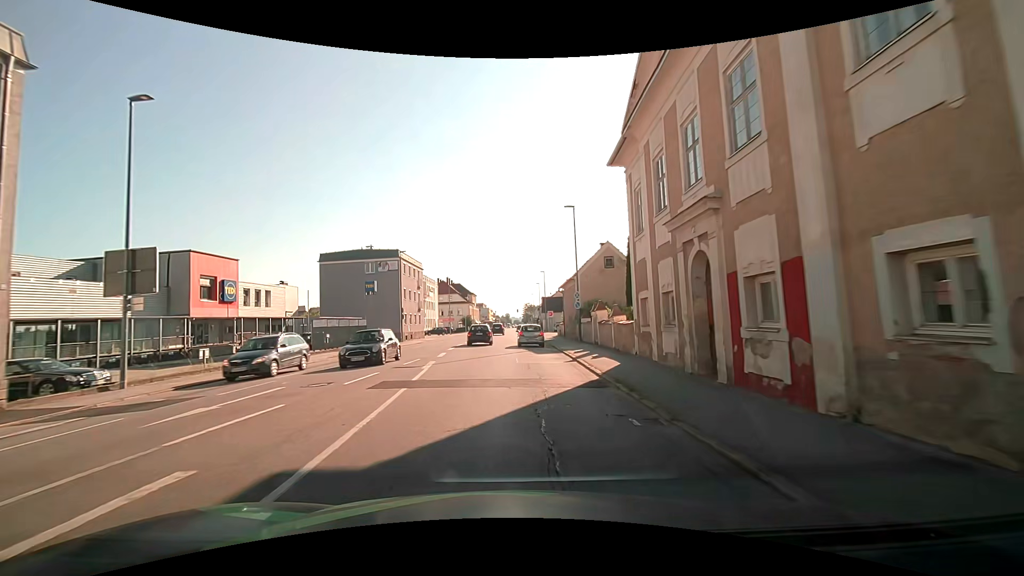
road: tertiary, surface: asphalt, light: Day
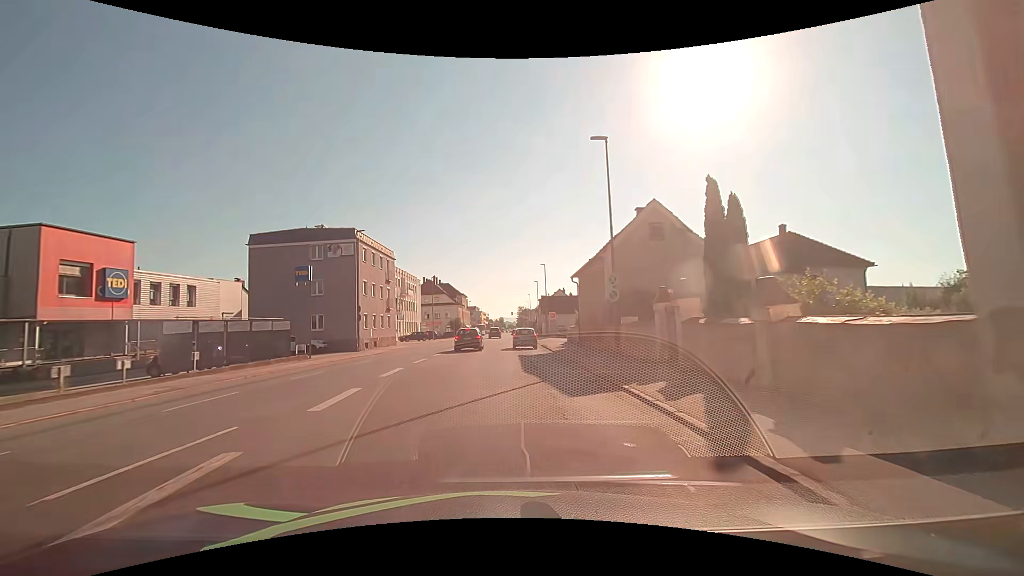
(+0.1, +14.3) m; +1°
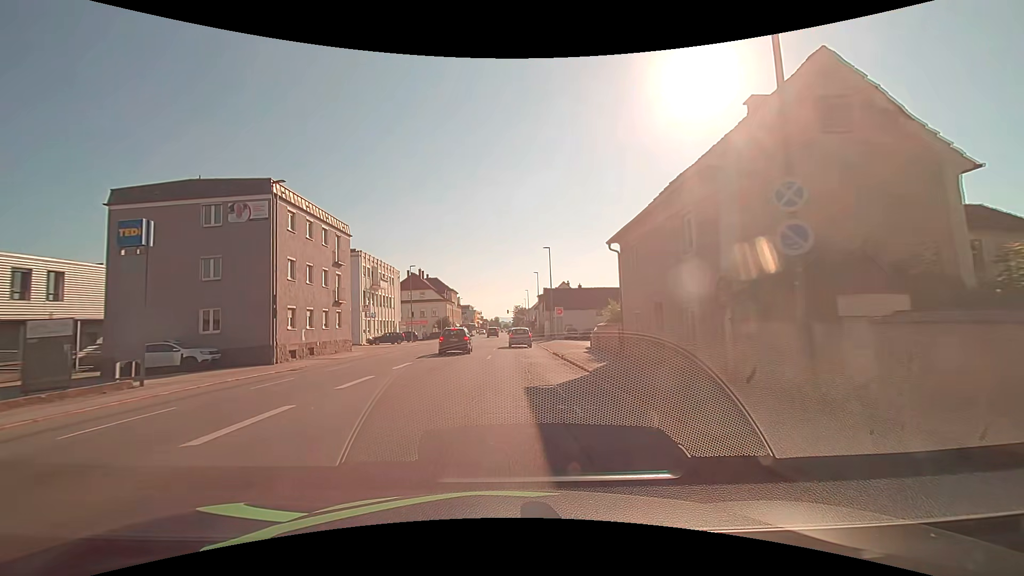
(0.0, +14.5) m; 0°
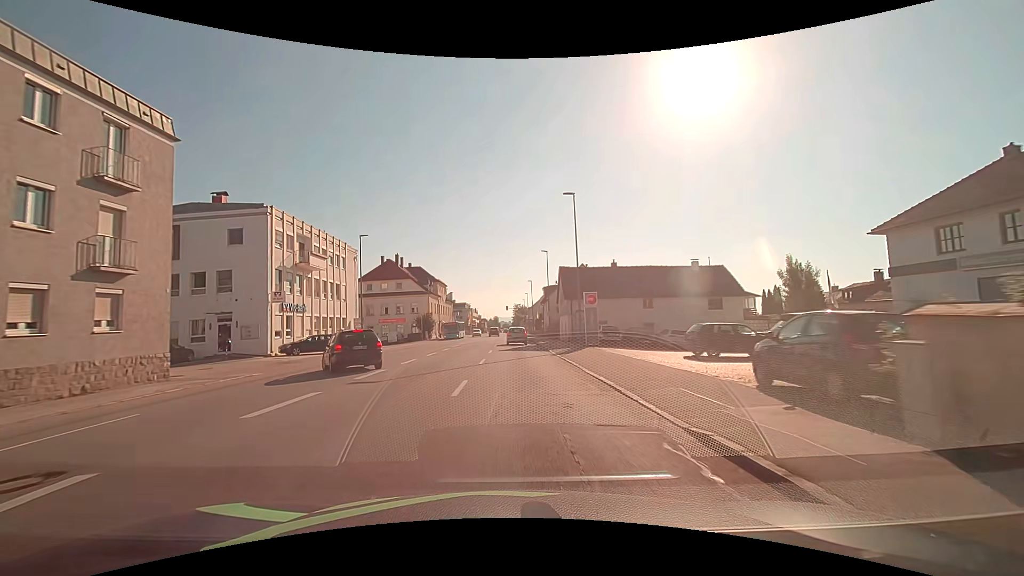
(+0.2, +22.2) m; 0°
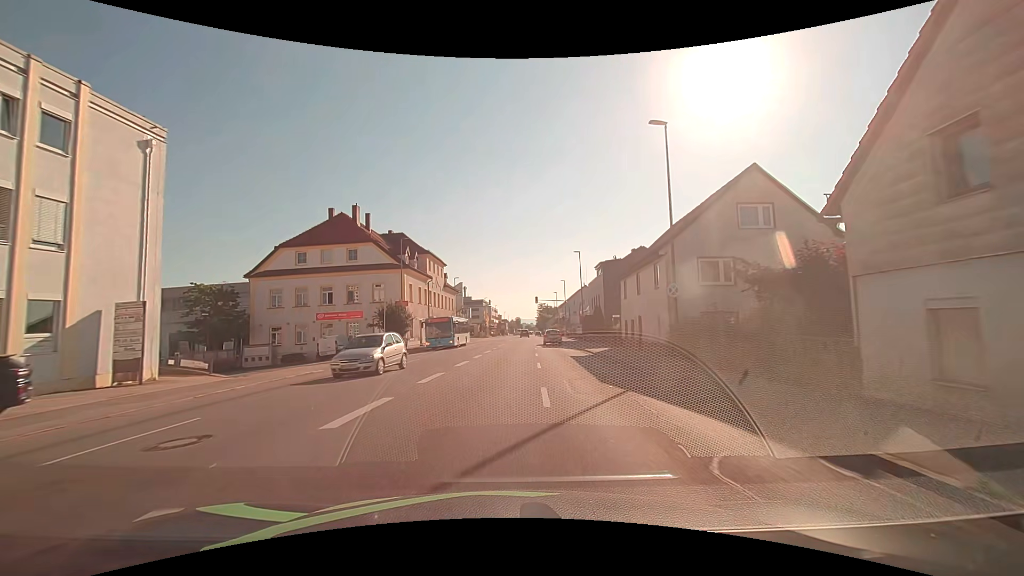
(-1.4, +37.5) m; -3°
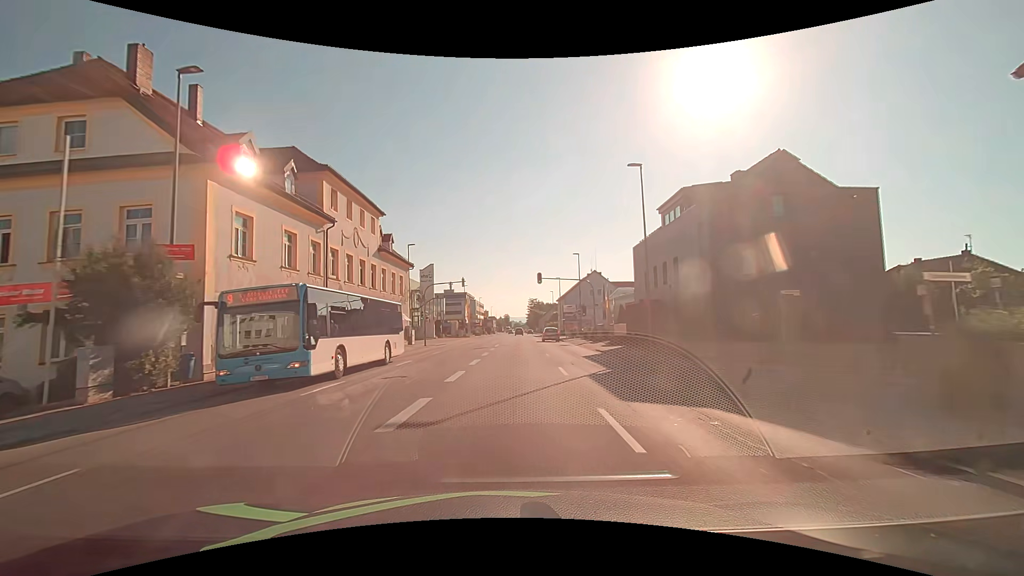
(+0.4, +30.4) m; +1°
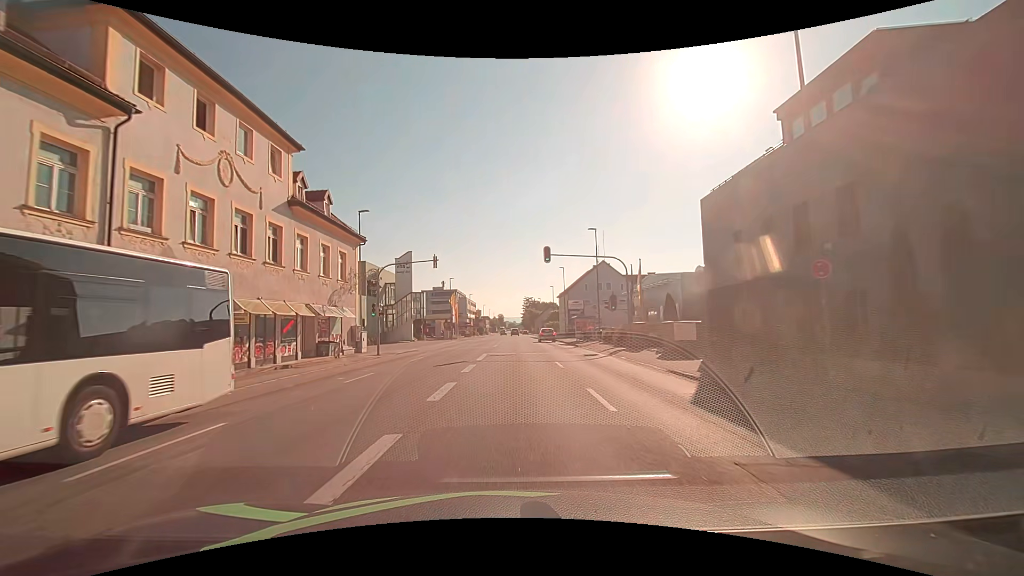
(+0.1, +15.3) m; +1°
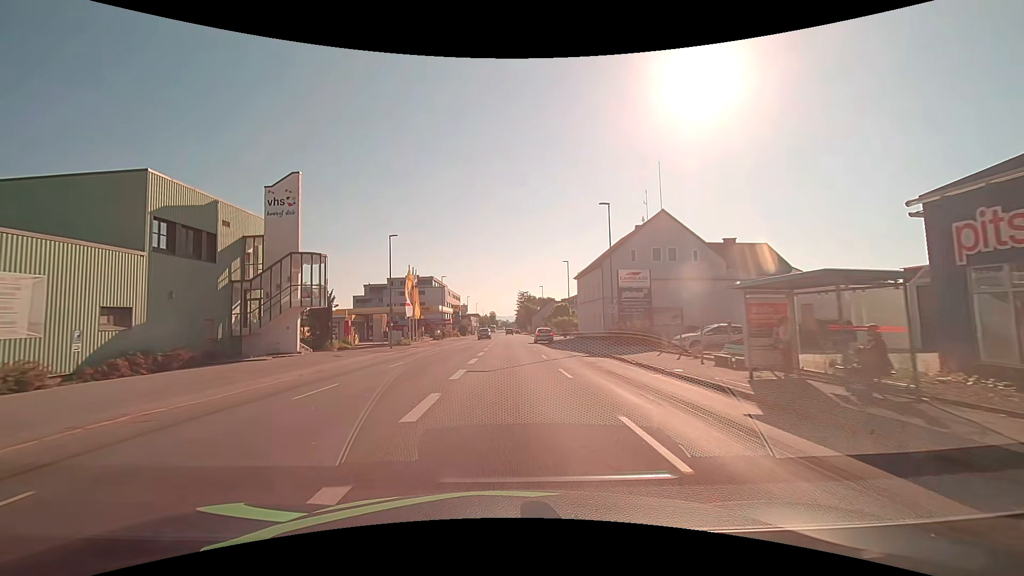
(+0.3, +38.1) m; +1°
(0, +10) (0, +20) (0, +30) (0, +40) (0, +50) (0, +60) (0, +70) (0, +80) (0, +90) (0, +100) m
